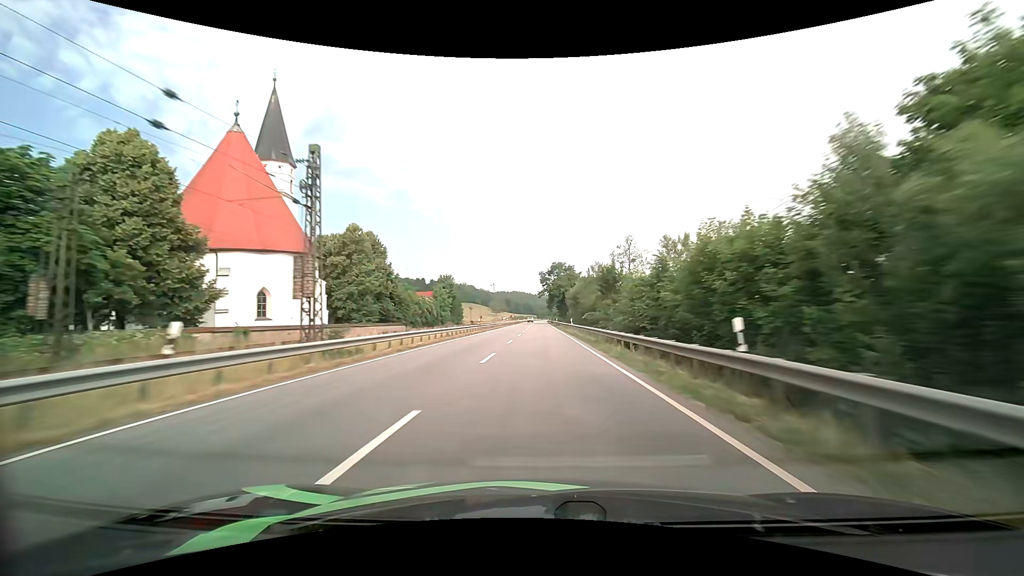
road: primary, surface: asphalt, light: Day
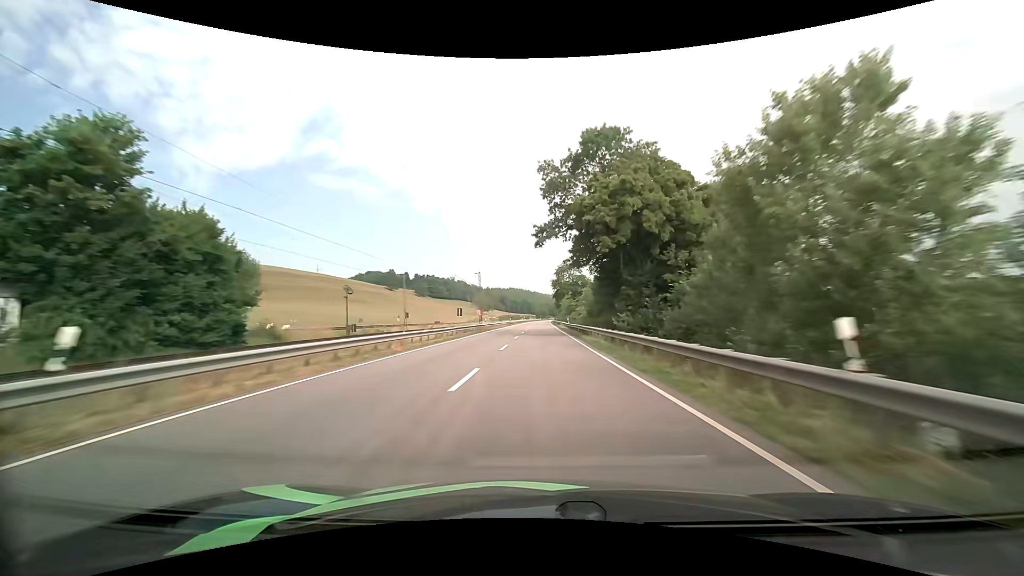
(+0.3, +90.5) m; 0°
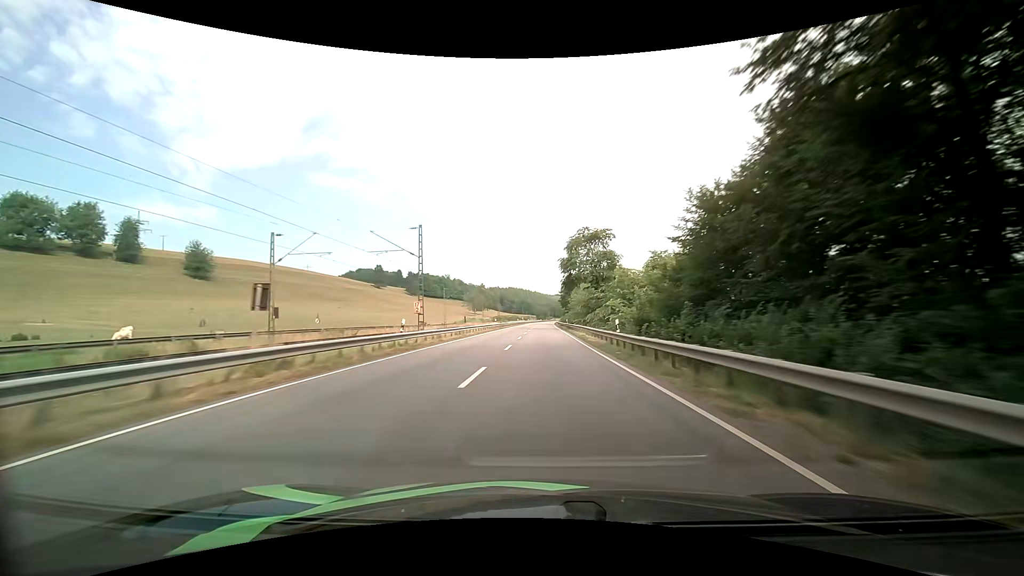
(+0.1, +35.9) m; 0°
(0, +10) (0, +20) (0, +30) (0, +40) (0, +50) (+1, +60) (+1, +70) (+1, +80) (+1, +90) (+1, +100) m
